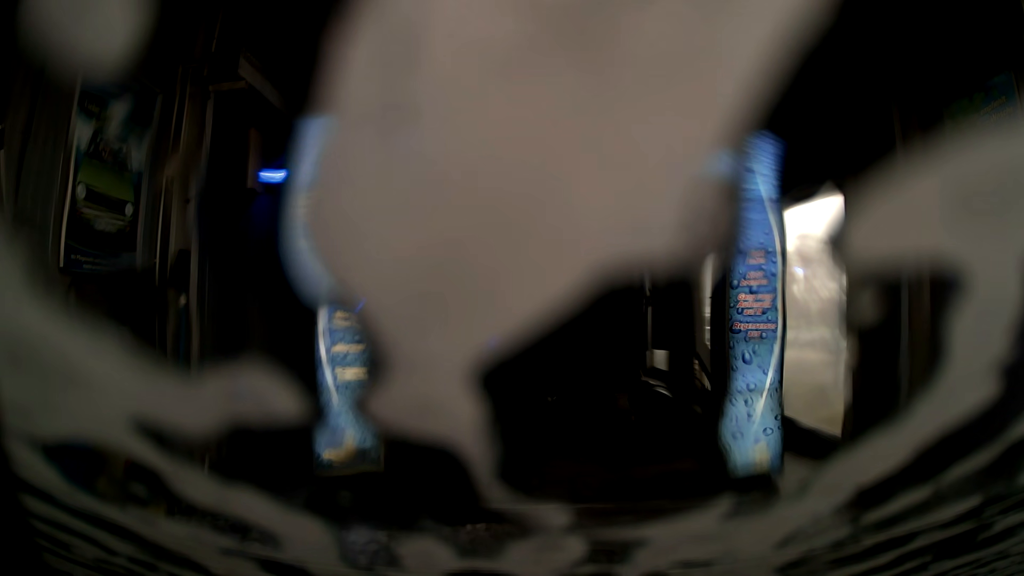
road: service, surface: asphalt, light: Day
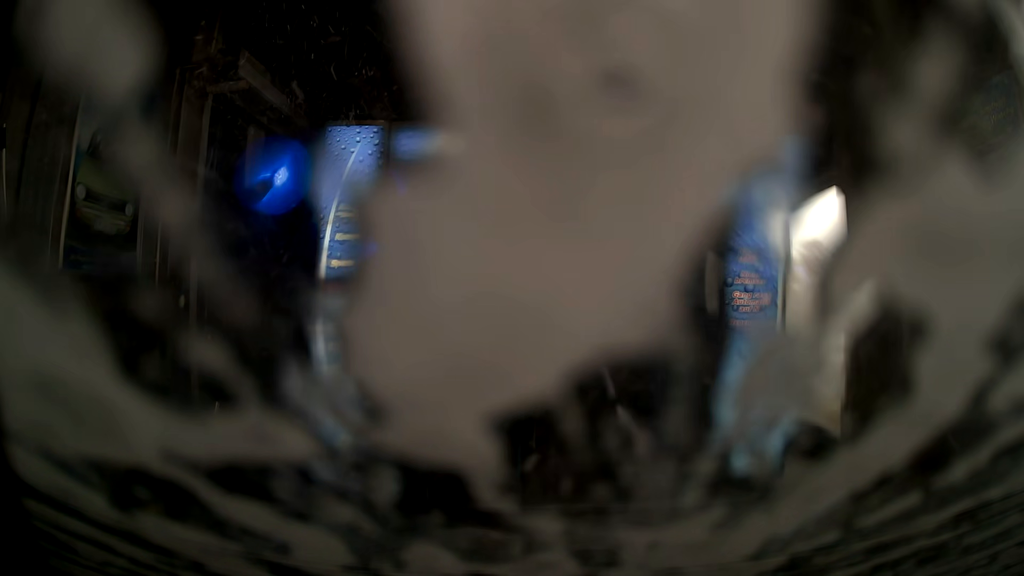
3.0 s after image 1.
(0.0, 0.0) m; 0°
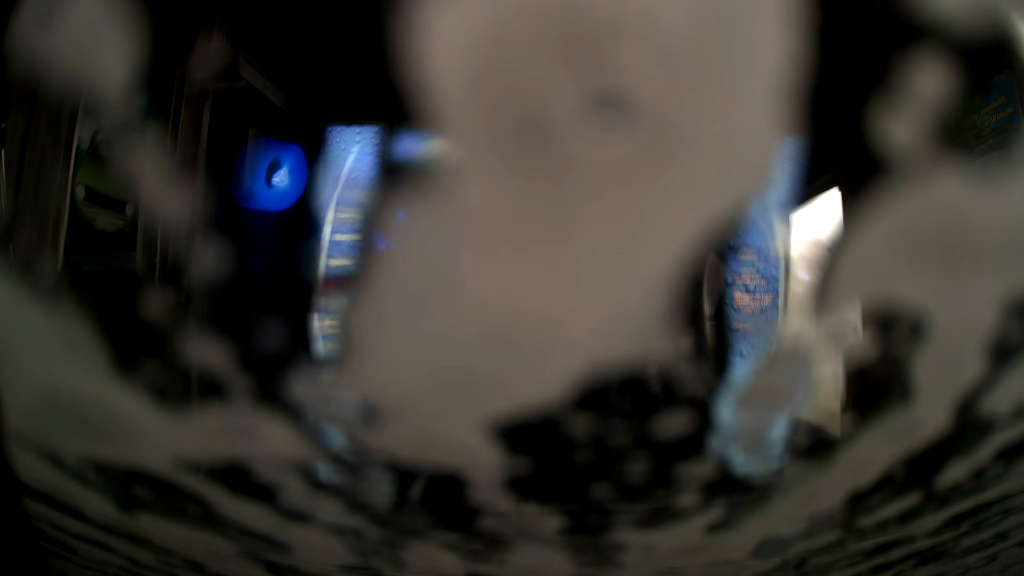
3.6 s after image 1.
(0.0, 0.0) m; 0°
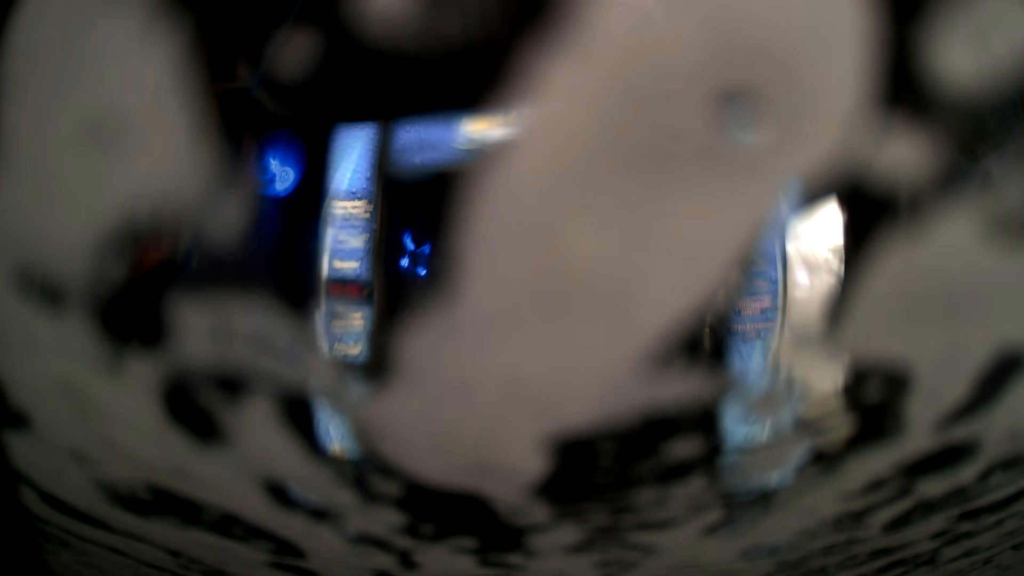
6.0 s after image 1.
(0.0, 0.0) m; 0°
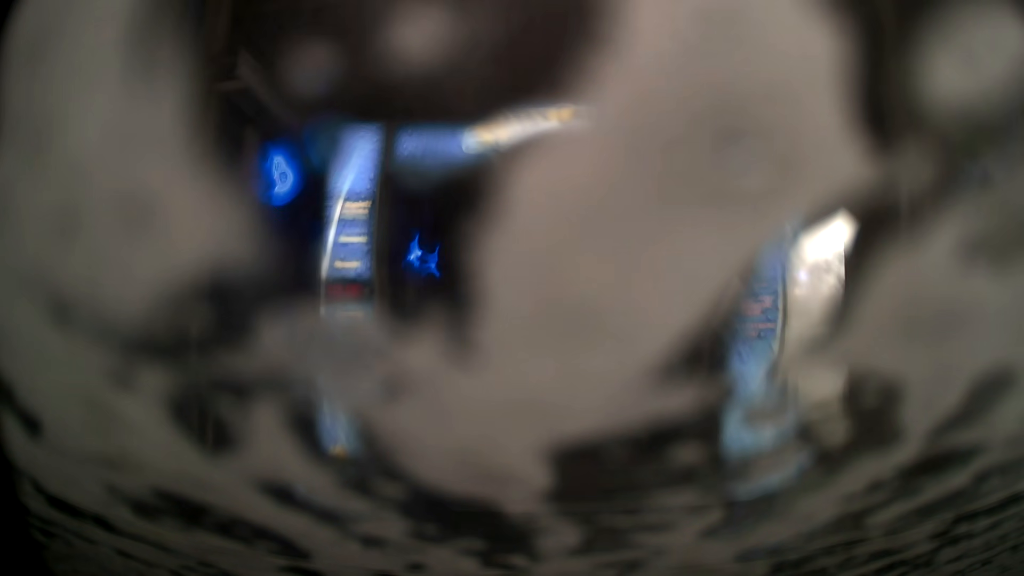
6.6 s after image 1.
(0.0, 0.0) m; 0°
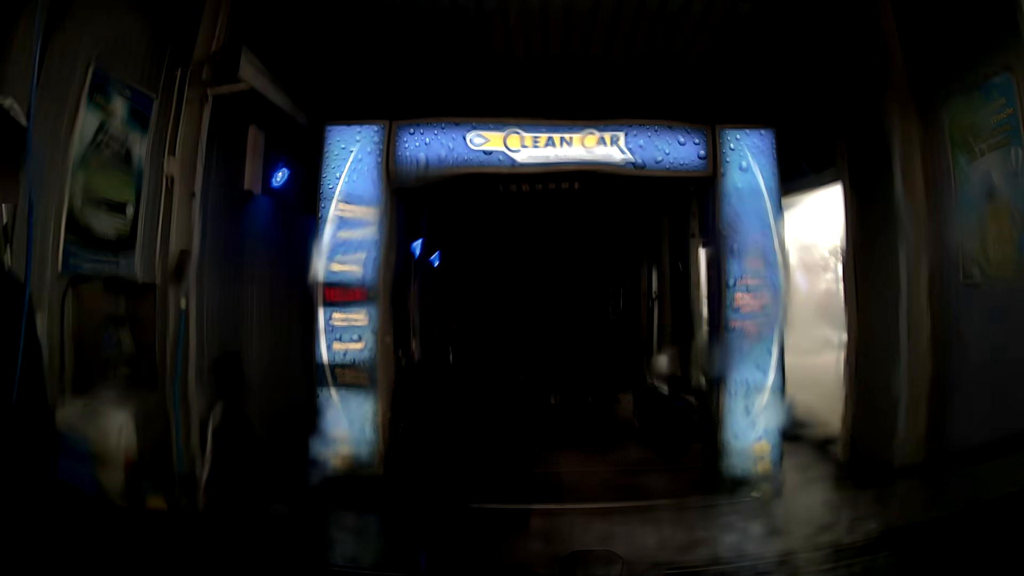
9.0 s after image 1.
(0.0, 0.0) m; 0°
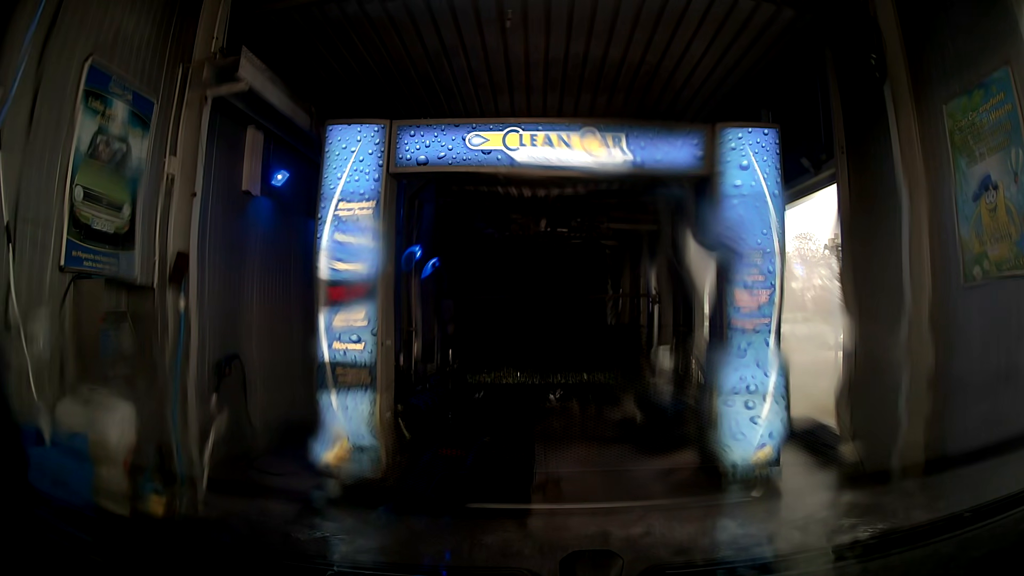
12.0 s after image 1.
(0.0, 0.0) m; 0°
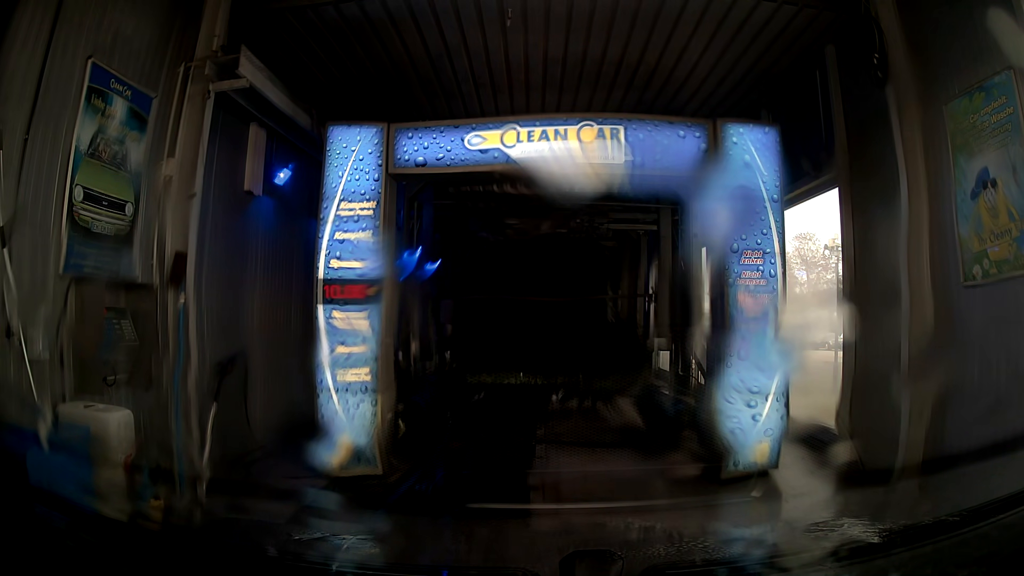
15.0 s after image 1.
(0.0, 0.0) m; 0°
